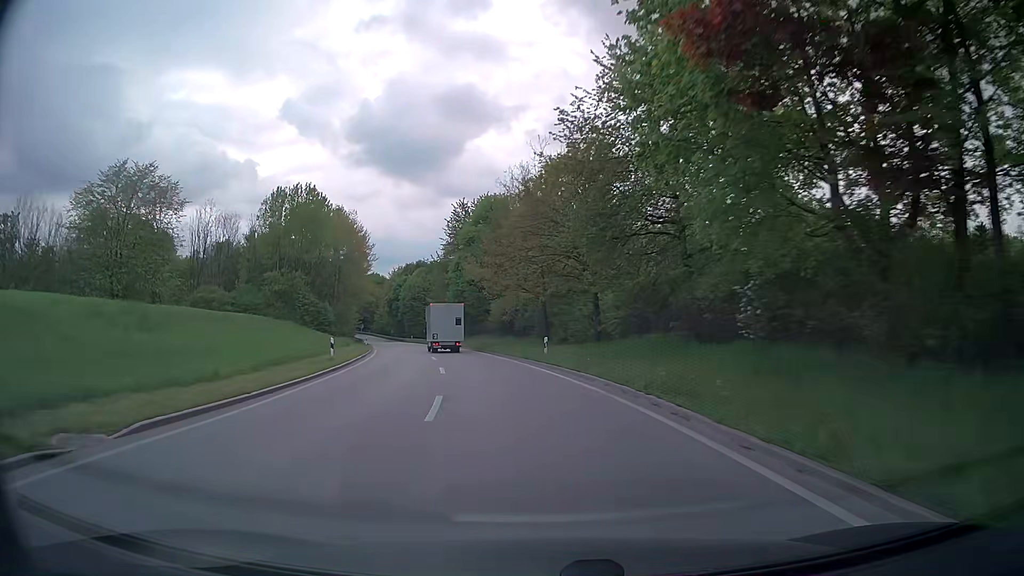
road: secondary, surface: asphalt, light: Day
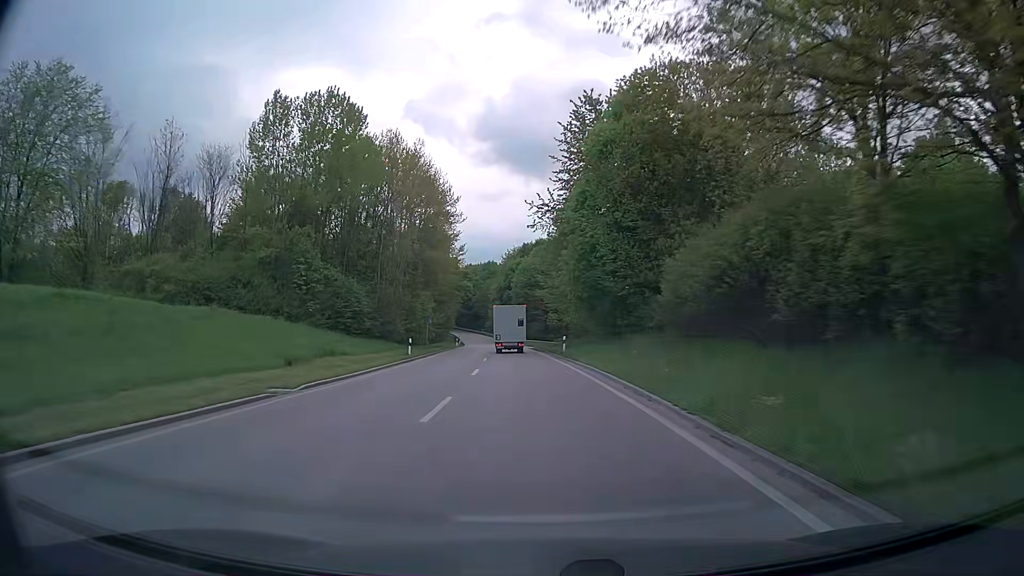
(-4.3, +36.6) m; -12°
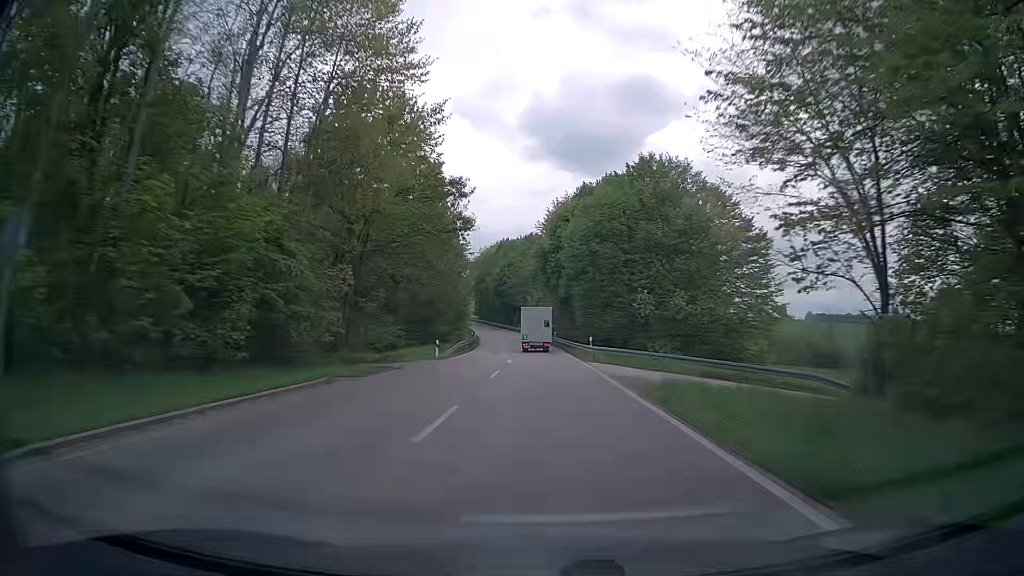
(-2.7, +50.6) m; -5°
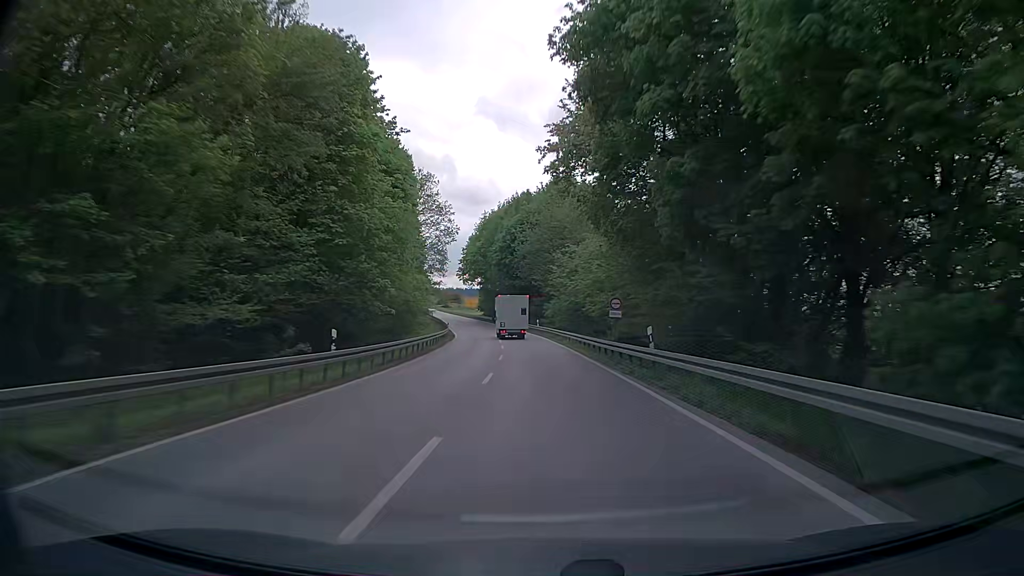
(-0.6, +52.7) m; -2°
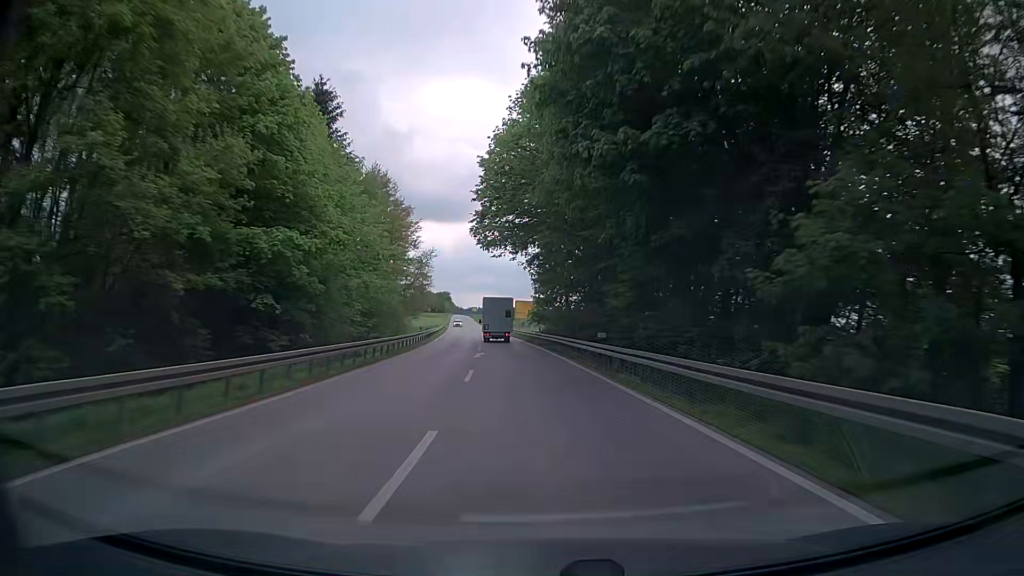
(-3.6, +66.1) m; -7°
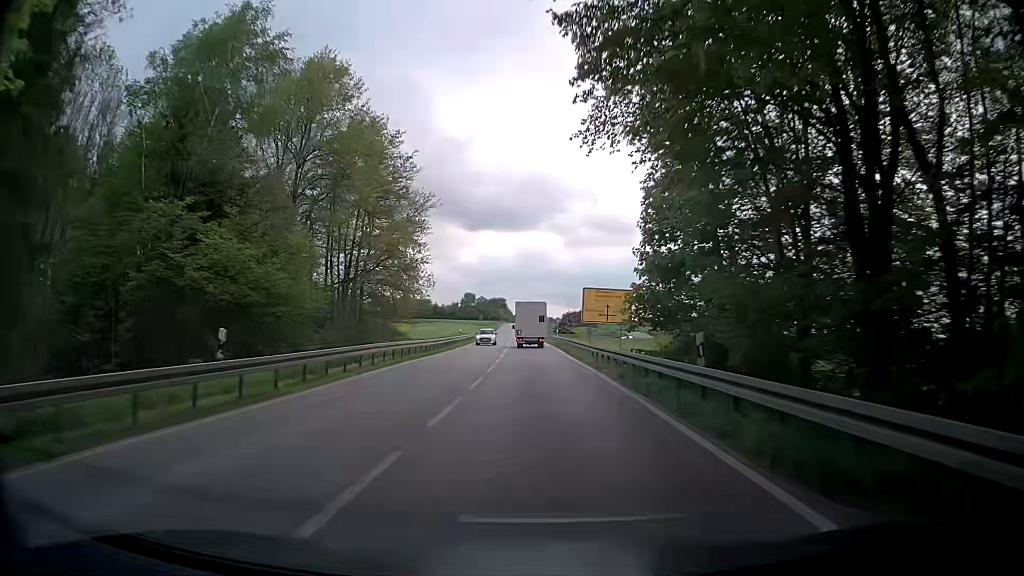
(-2.0, +37.9) m; -6°
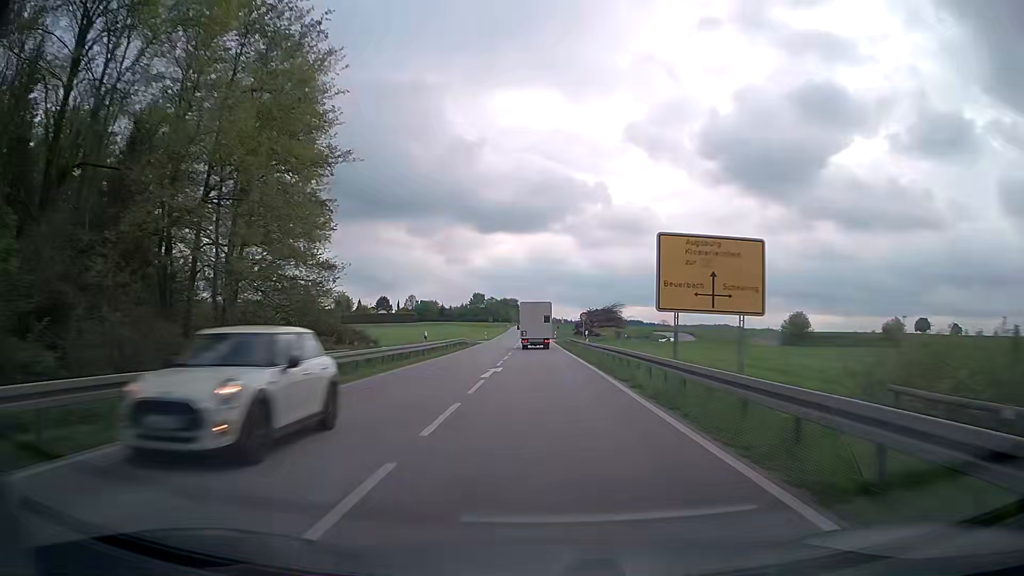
(+0.1, +24.6) m; 0°
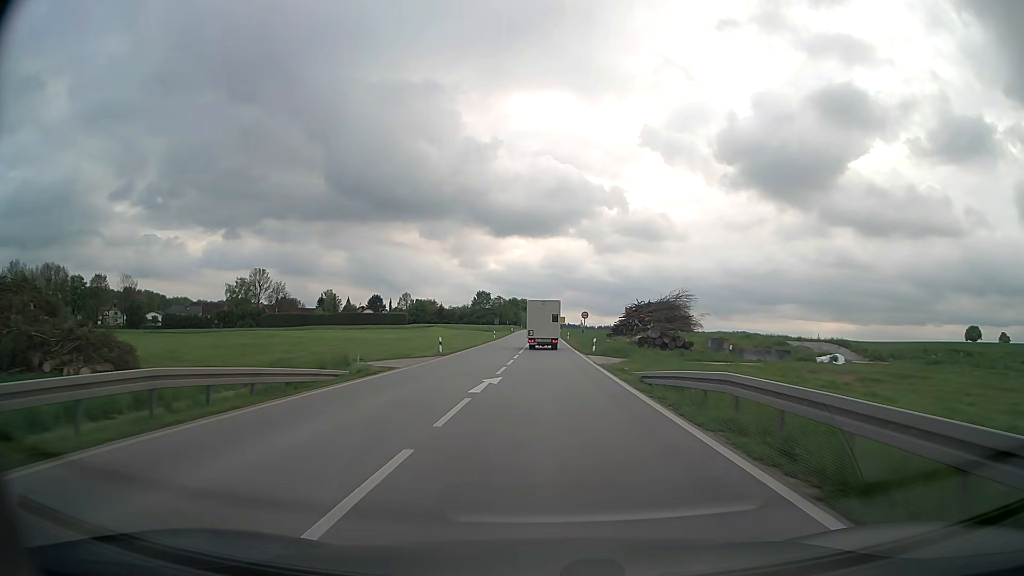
(-0.7, +47.3) m; -2°
(0, +10) (0, +20) (0, +30) (0, +40) (0, +50) (0, +60) (0, +70) (0, +80) (0, +90) (0, +100) m
